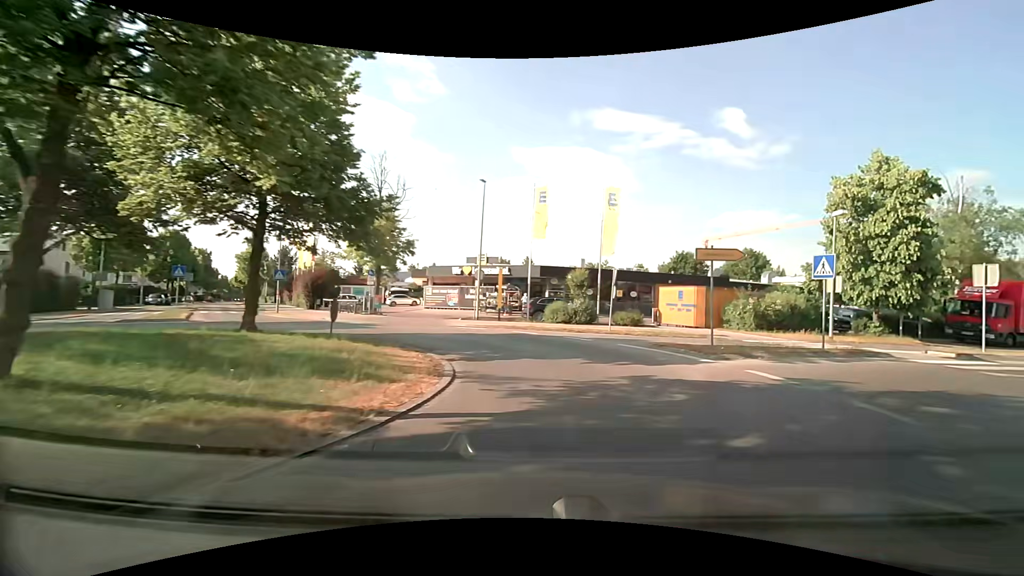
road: tertiary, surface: asphalt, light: Day
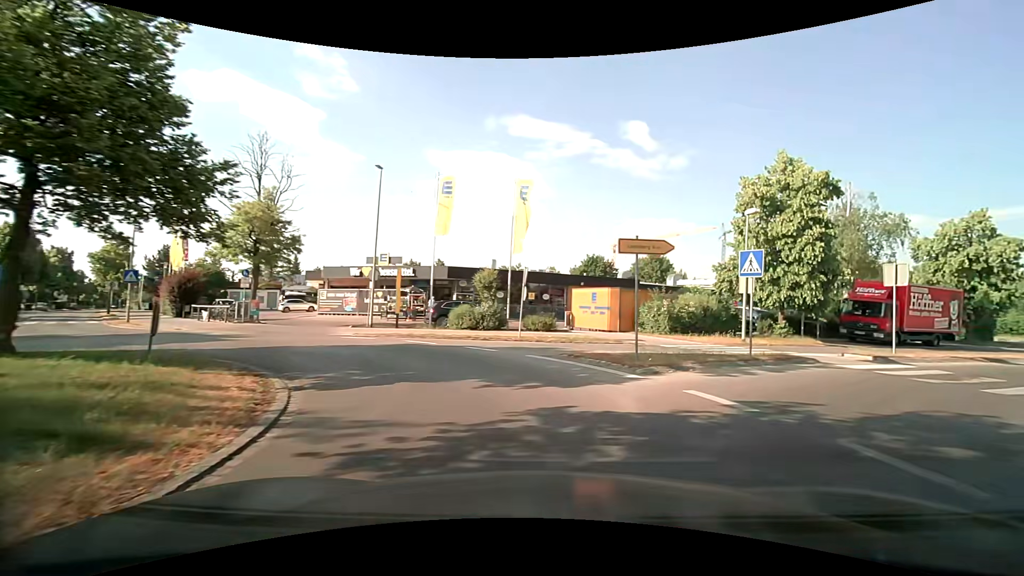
(+0.3, +3.0) m; +9°
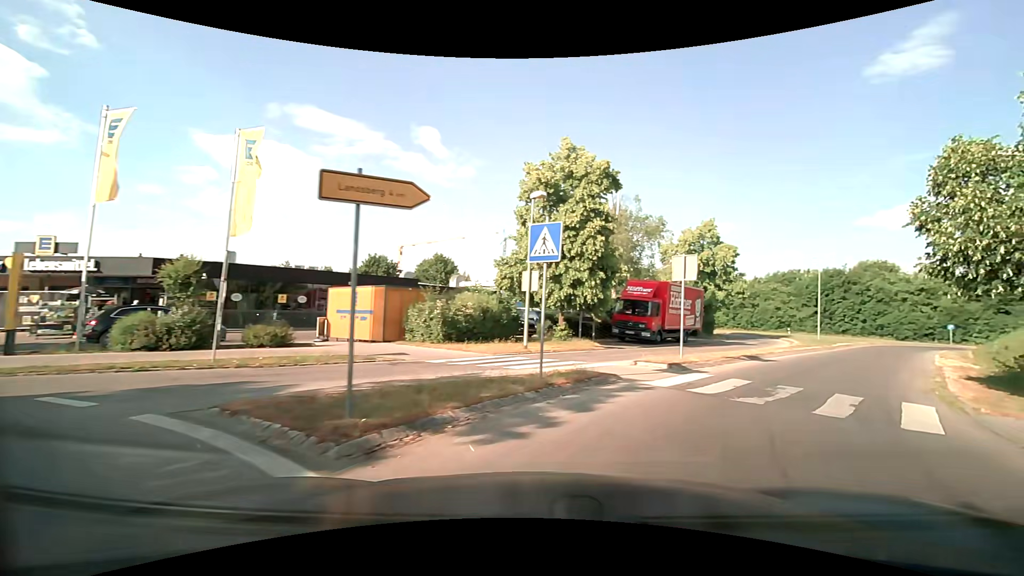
(+1.3, +5.8) m; +24°
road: secondary_link
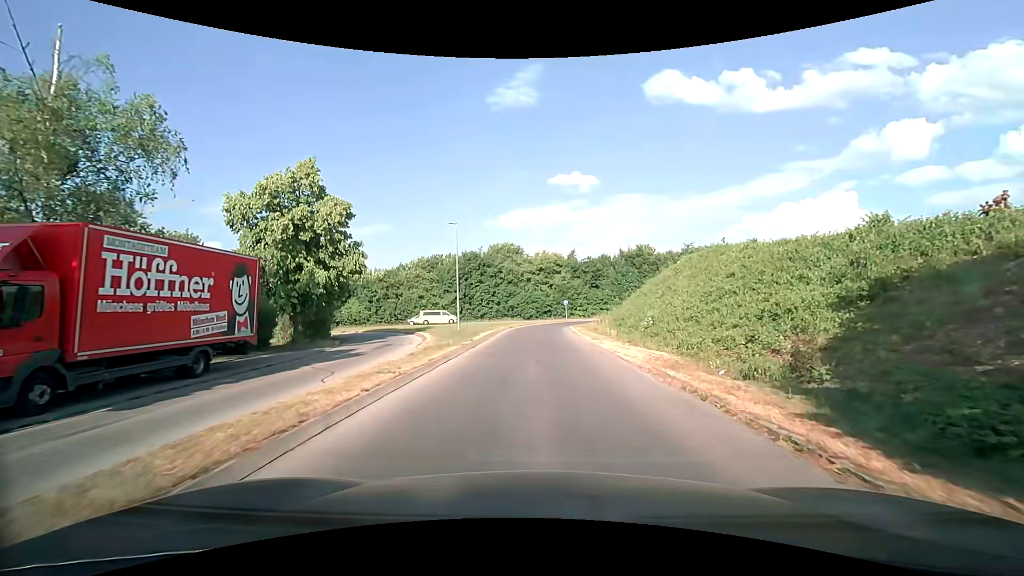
(+7.9, +16.4) m; +36°
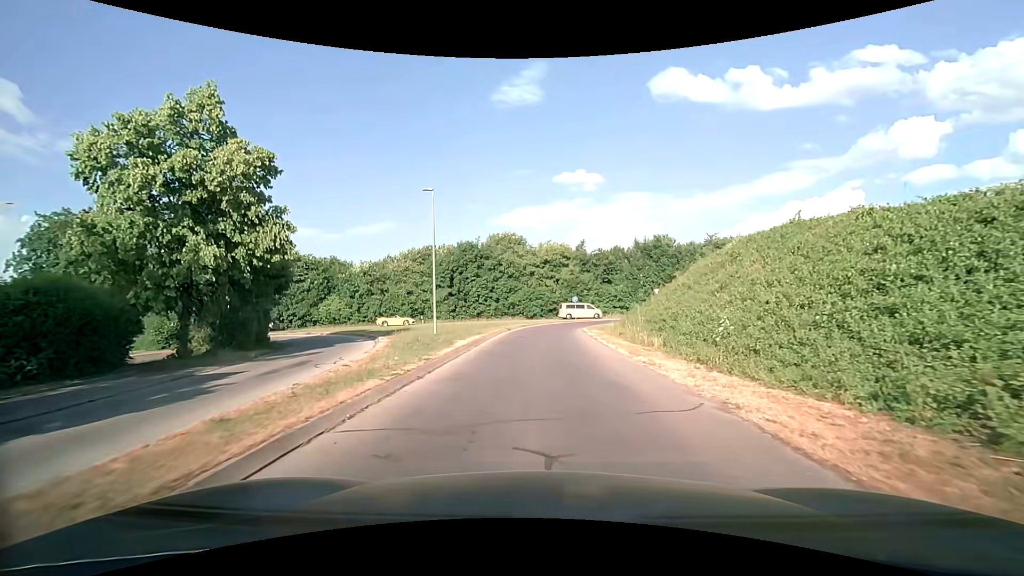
(+0.2, +9.4) m; +1°
(0, +10) (0, +20) (0, +30) (+1, +40) (+4, +50) (+9, +58) (+17, +64) (+27, +67) (+37, +69) (+46, +70) m
